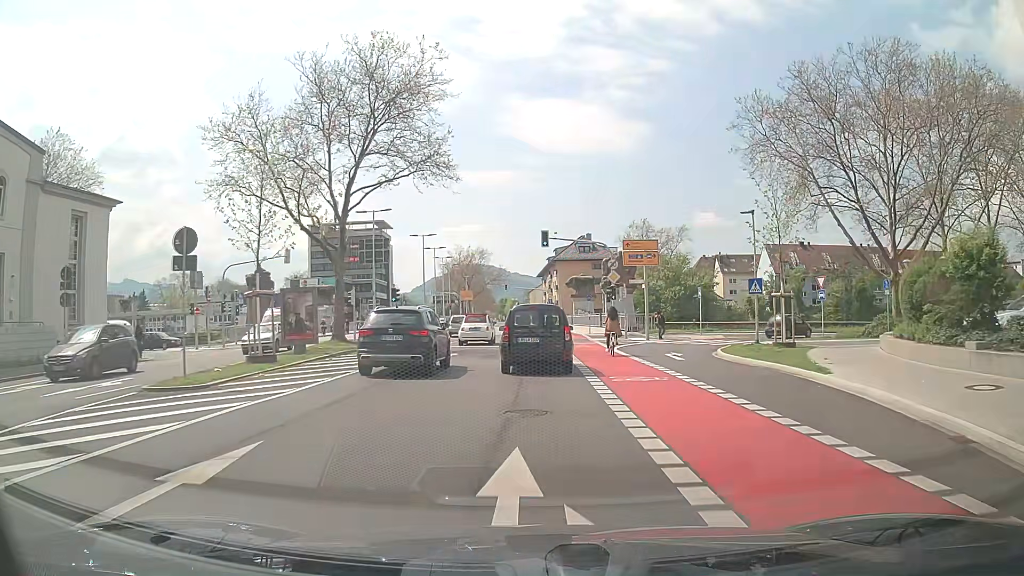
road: secondary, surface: asphalt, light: Day
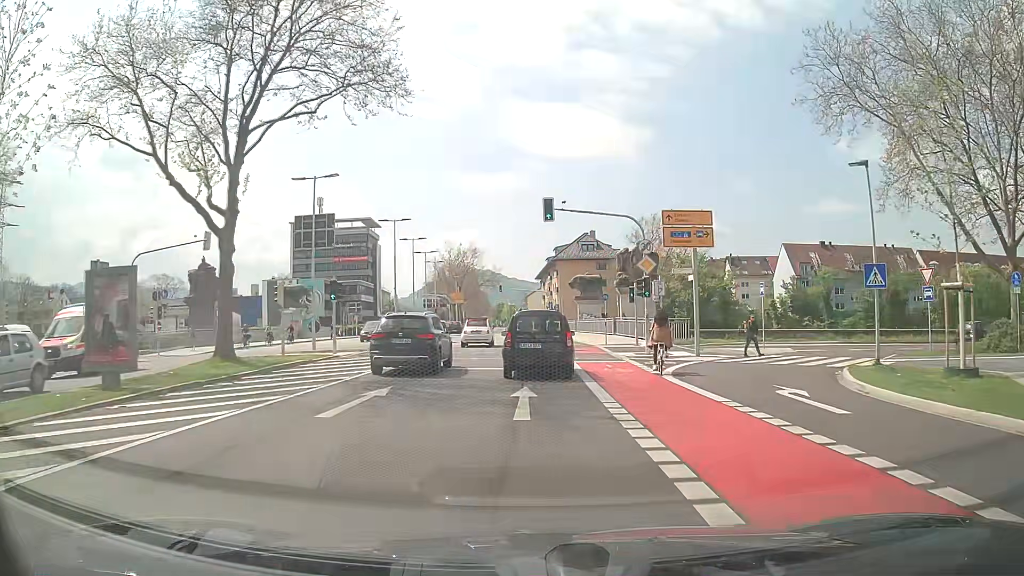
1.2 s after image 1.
(0.0, +11.9) m; 0°
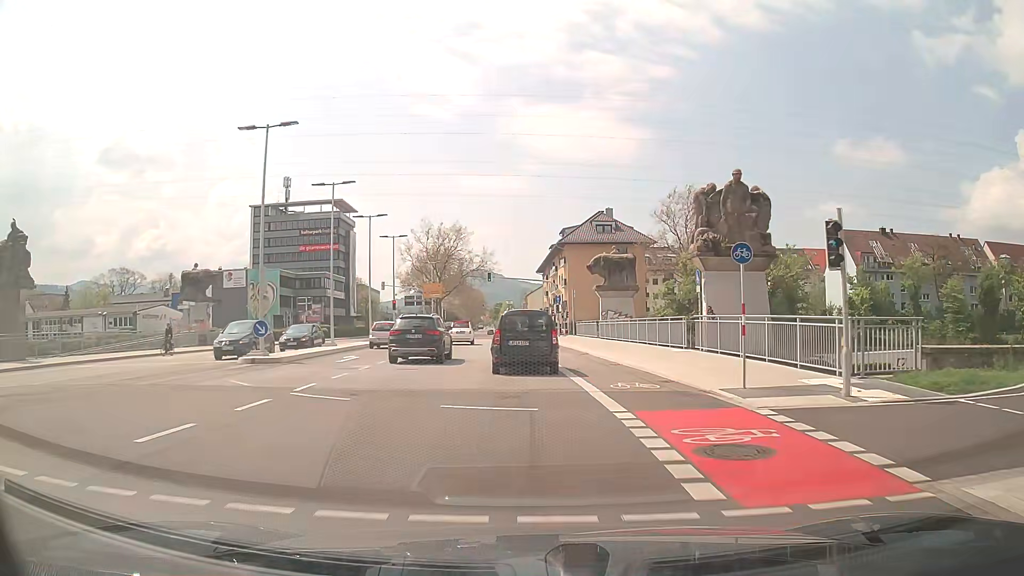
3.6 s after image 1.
(+0.2, +24.3) m; +1°
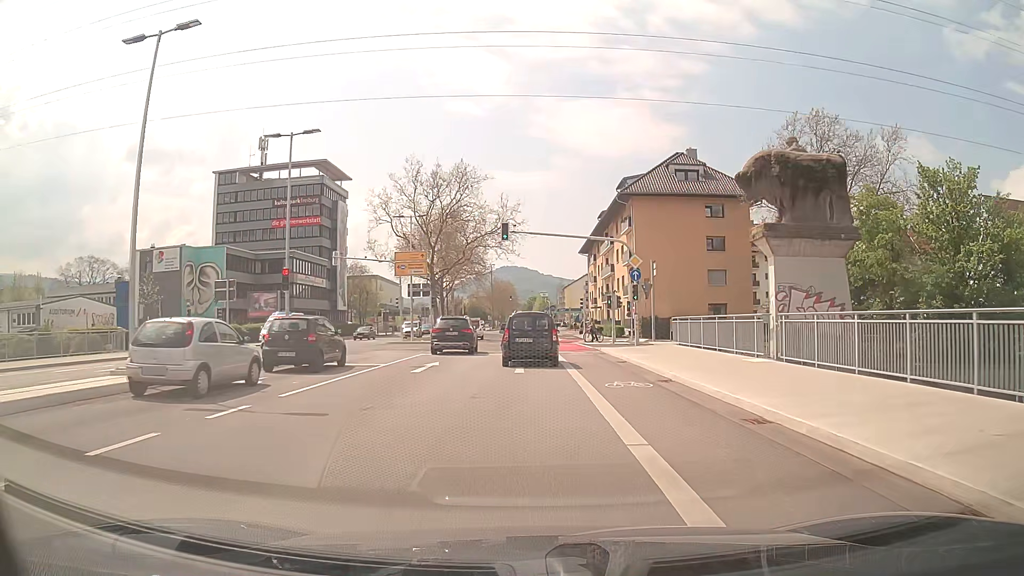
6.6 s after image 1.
(-1.0, +31.1) m; -3°
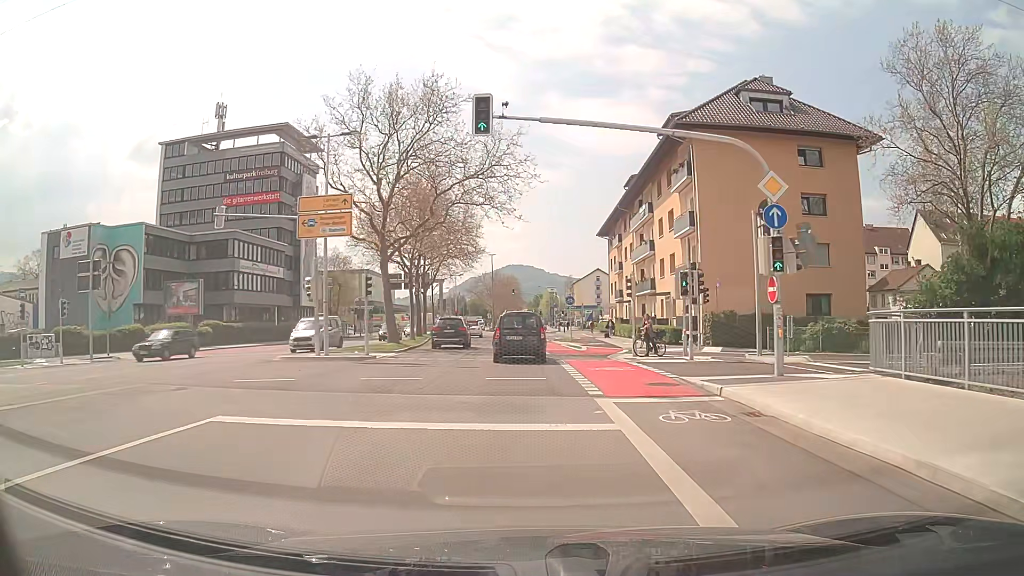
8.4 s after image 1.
(-0.1, +19.6) m; 0°
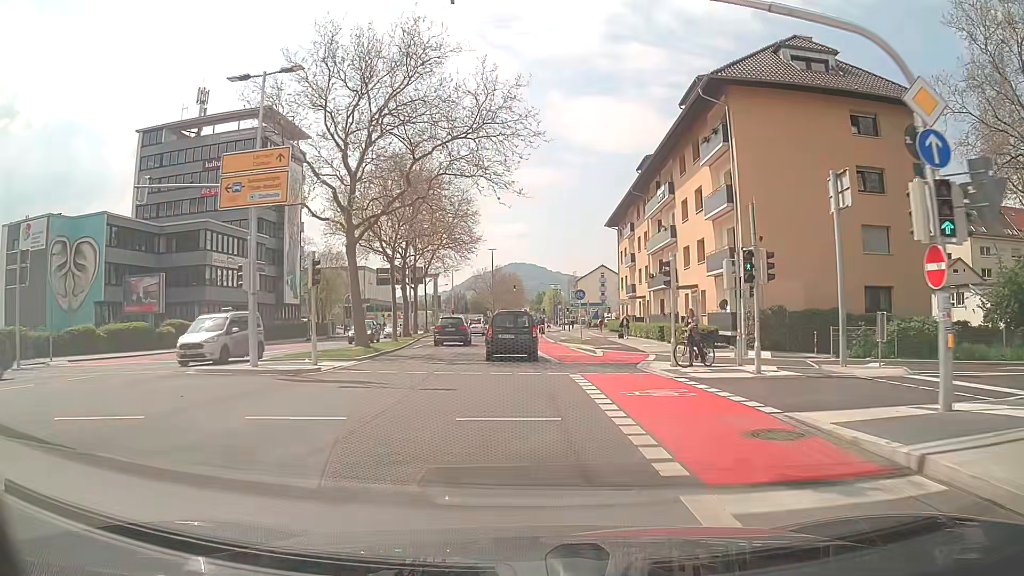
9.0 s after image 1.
(0.0, +6.8) m; 0°
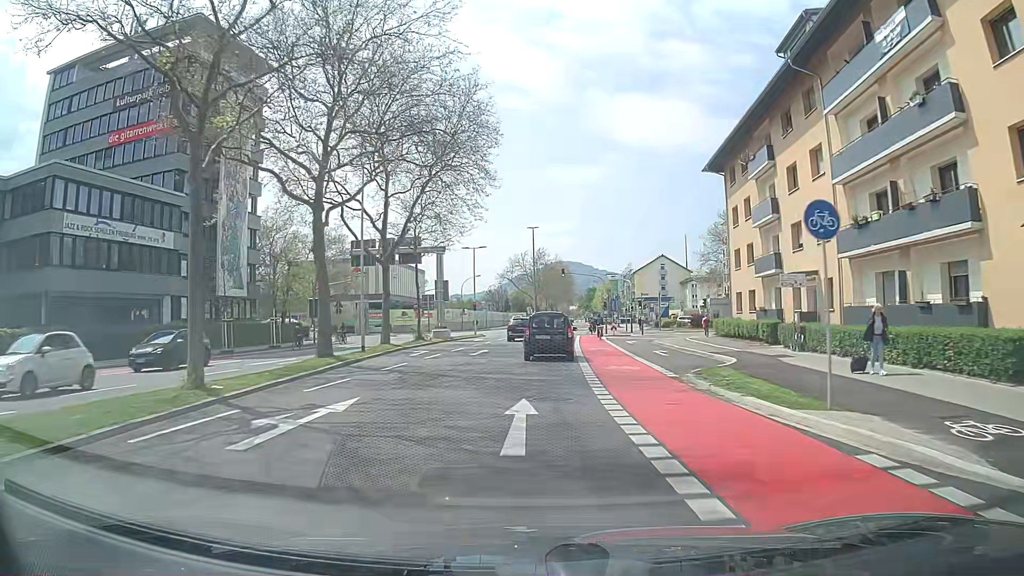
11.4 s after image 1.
(-0.8, +27.7) m; -4°
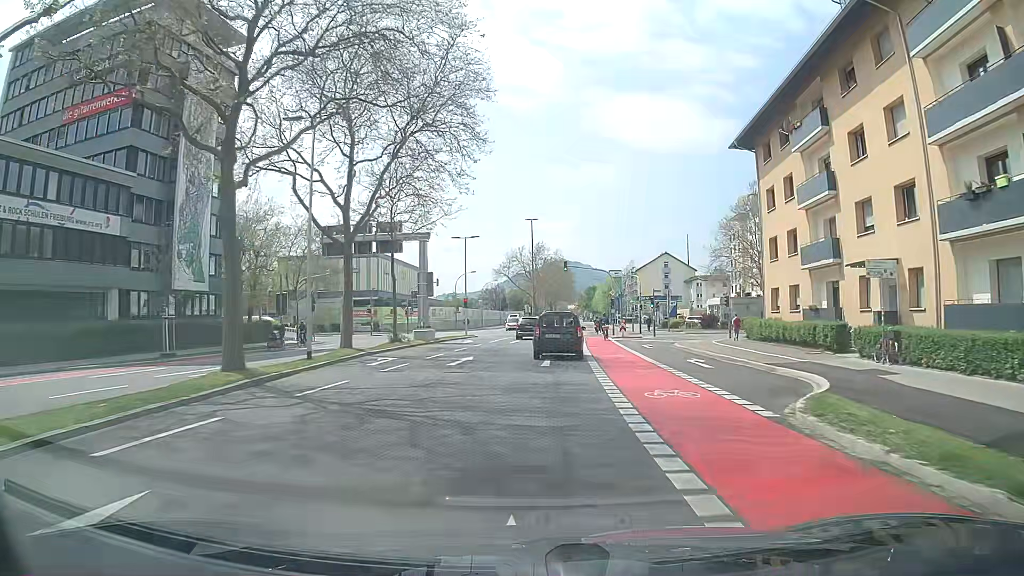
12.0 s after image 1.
(-0.1, +7.0) m; 0°
(0, +10) (0, +20) (+1, +30) (+2, +40) (+2, +50) (+3, +60) (+4, +70) (+5, +80) (+6, +90) (+7, +100) m
